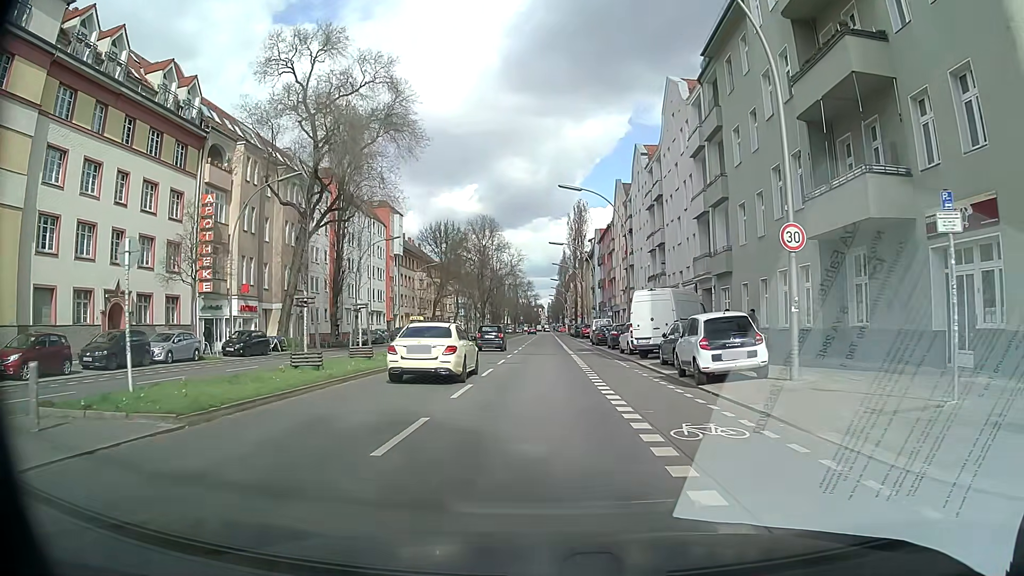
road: secondary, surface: asphalt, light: Day
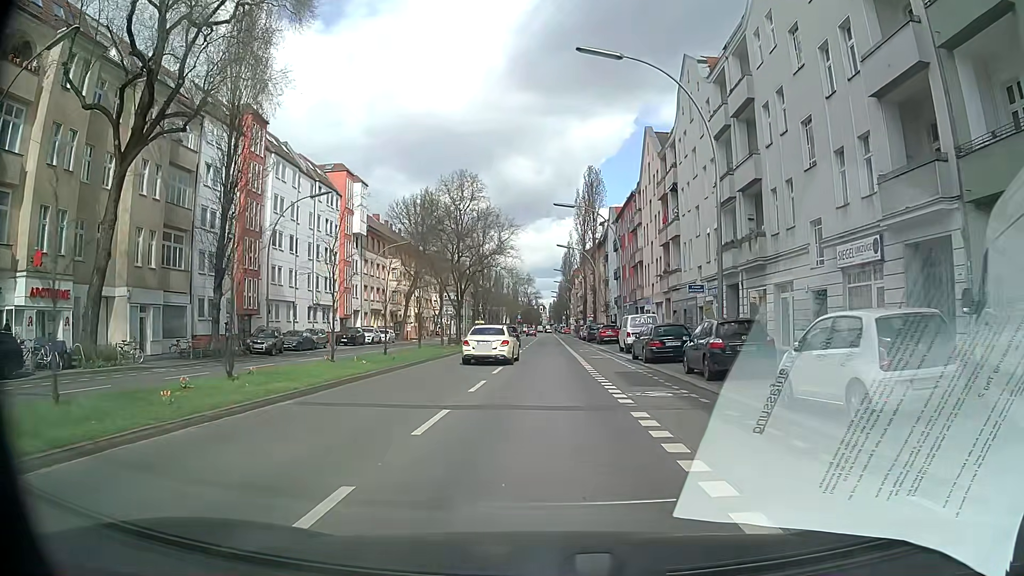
(-0.2, +22.6) m; 0°
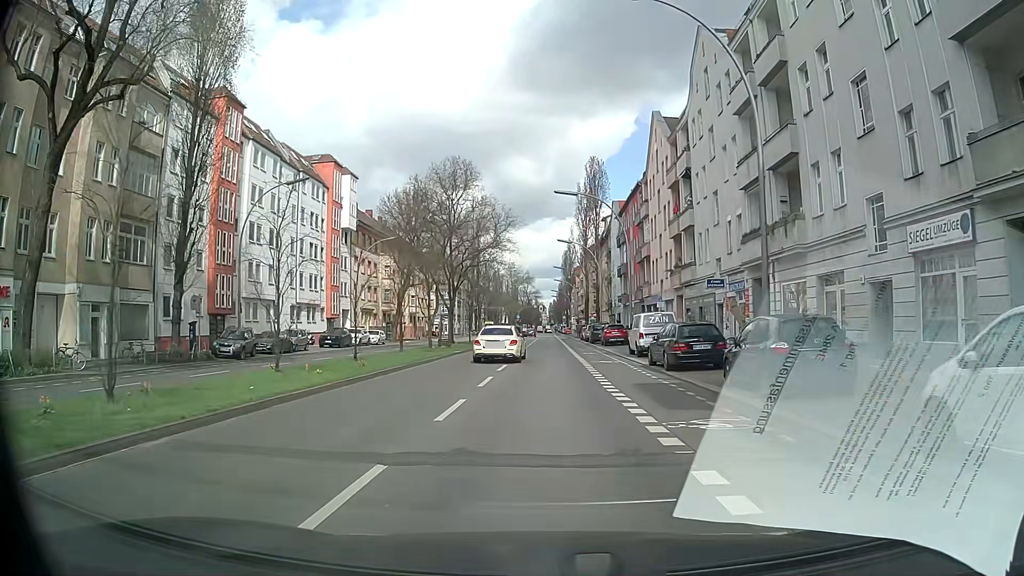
(0.0, +4.5) m; 0°
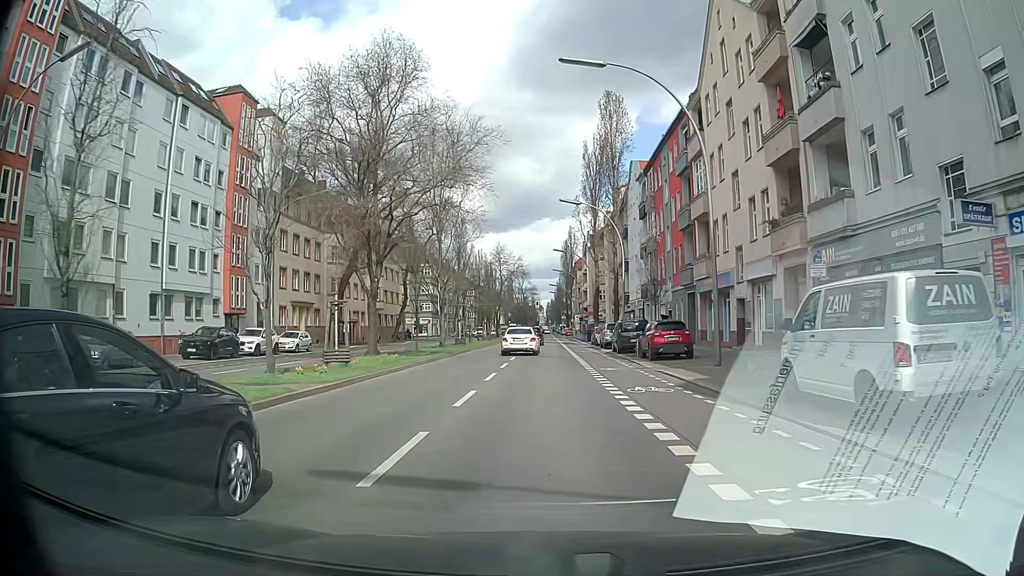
(-0.1, +22.4) m; 0°
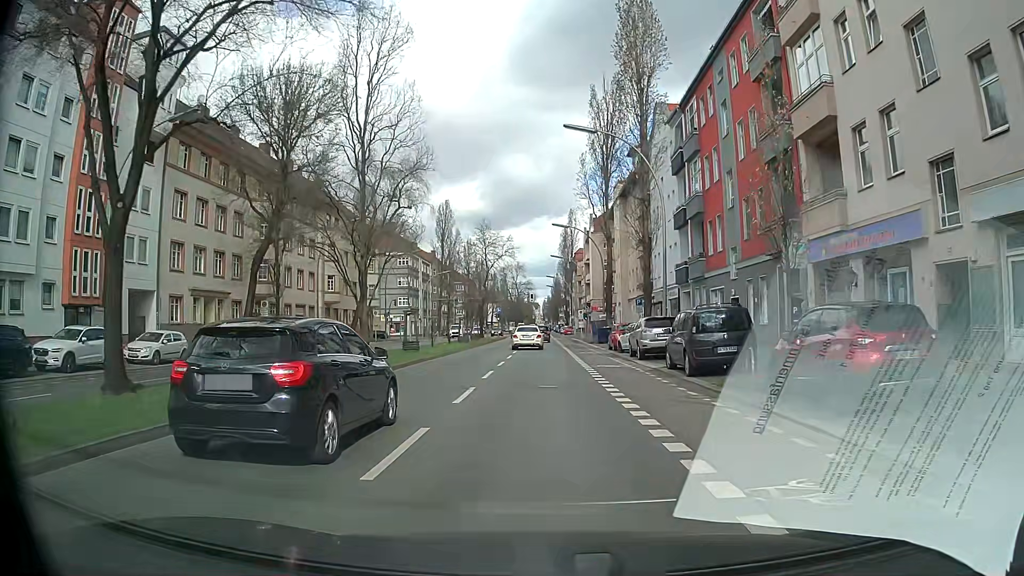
(0.0, +17.8) m; 0°
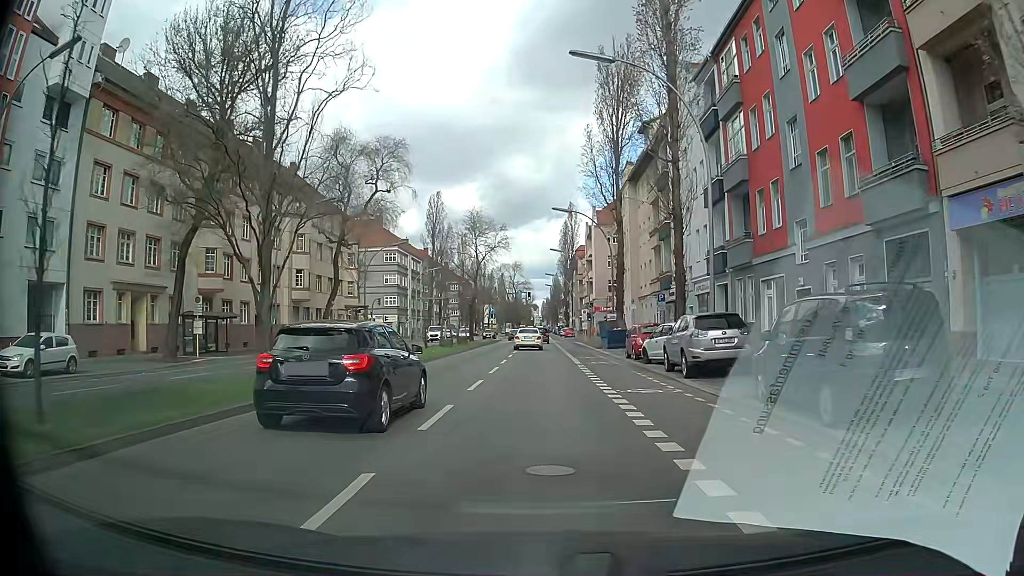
(0.0, +8.9) m; 0°
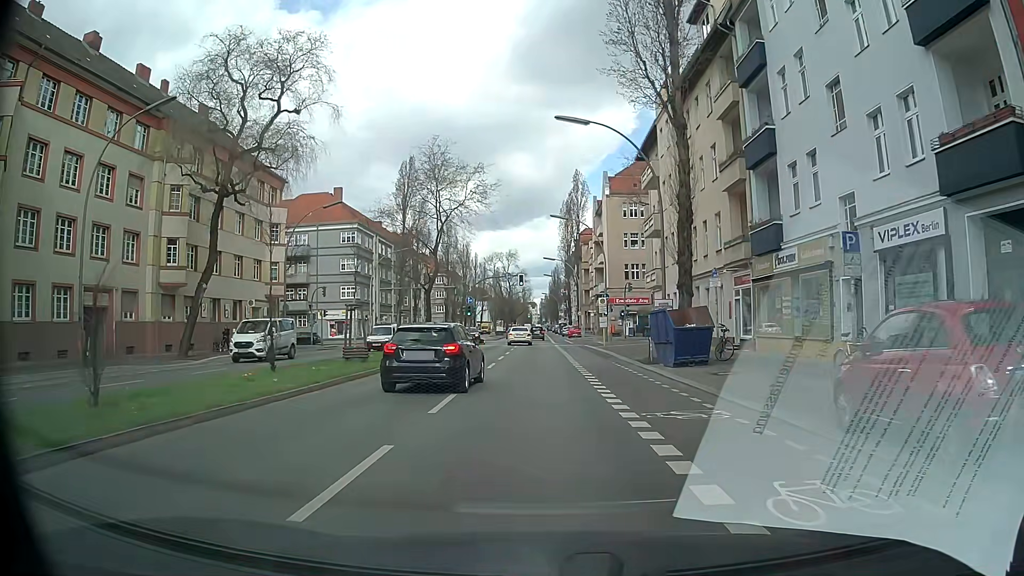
(+0.1, +22.4) m; 0°
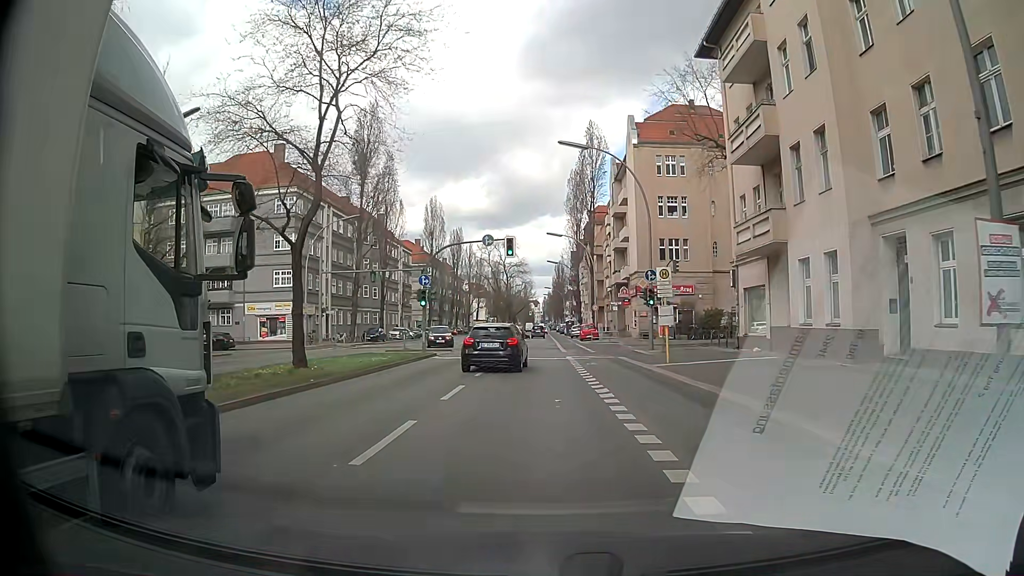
(0.0, +22.3) m; 0°
(0, +10) (0, +20) (0, +30) (0, +40) (0, +50) (0, +60) (0, +70) (0, +80) (0, +90) (0, +100) m
